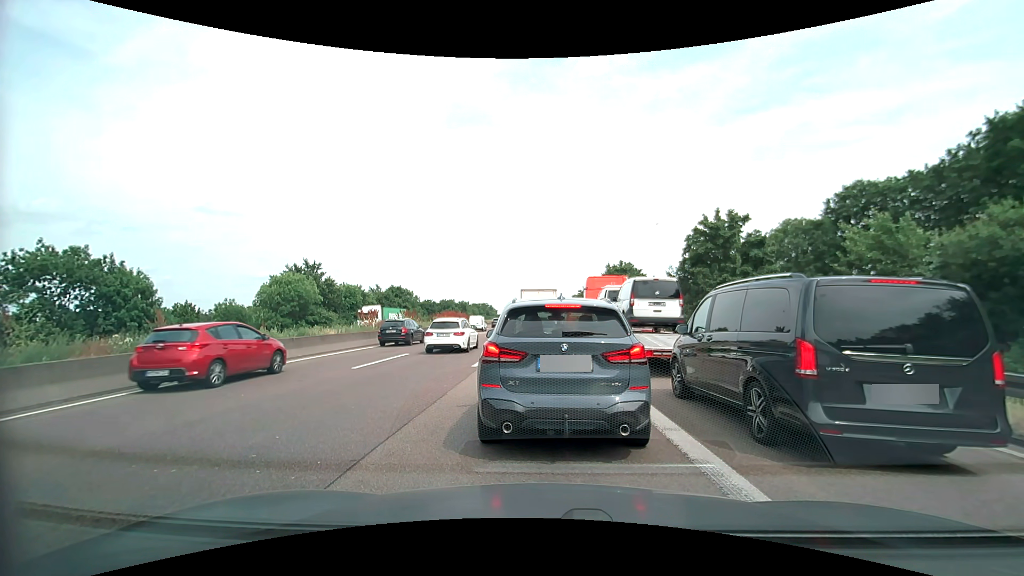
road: motorway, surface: asphalt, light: Day
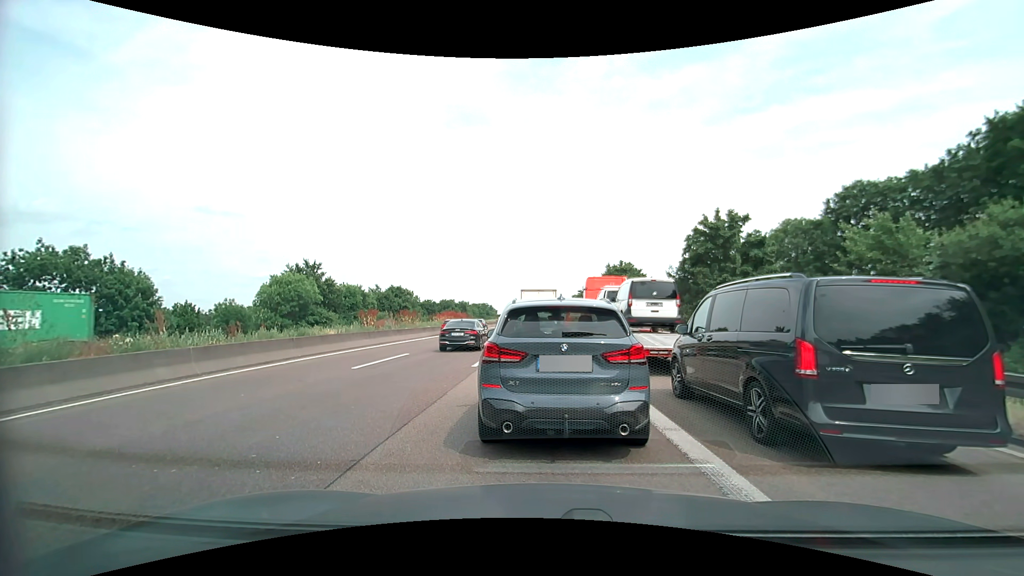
(0.0, 0.0) m; 0°
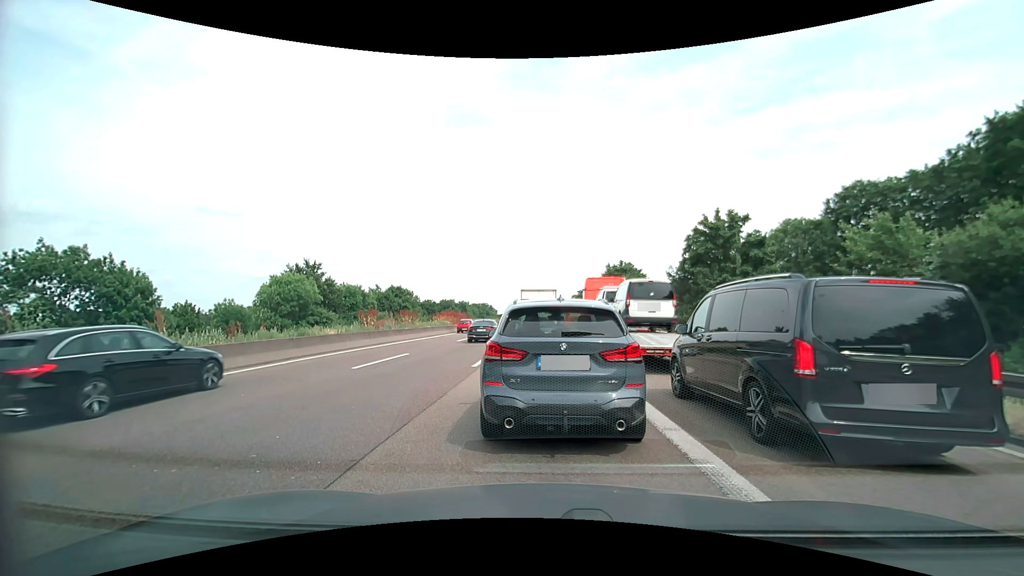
(0.0, 0.0) m; 0°
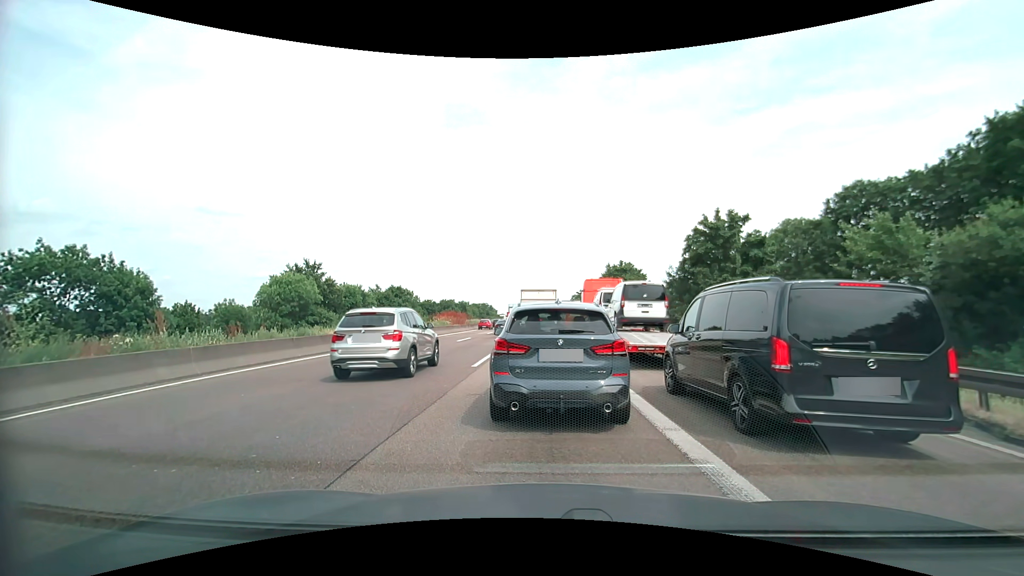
(0.0, 0.0) m; 0°
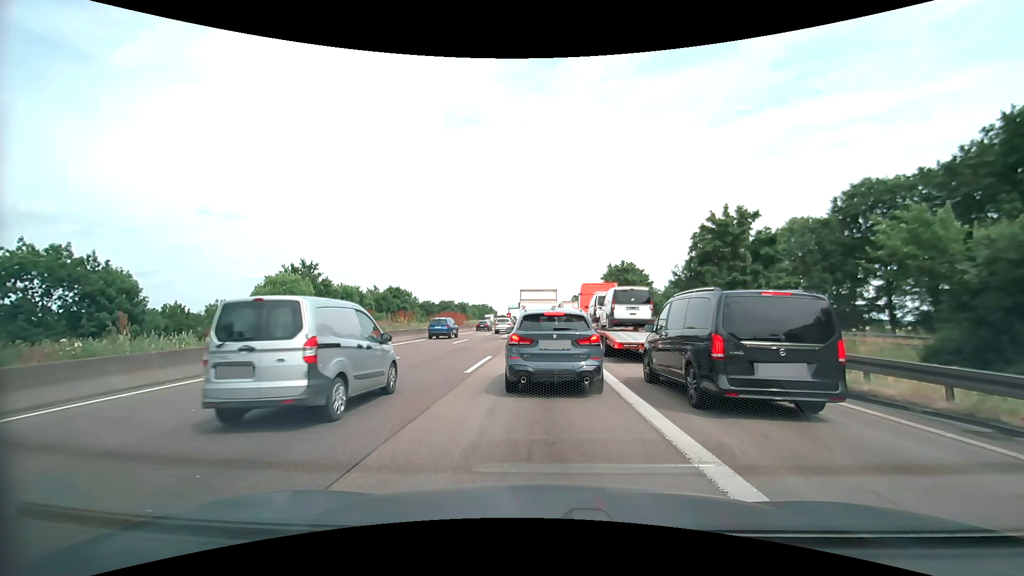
(0.0, +1.4) m; 0°
